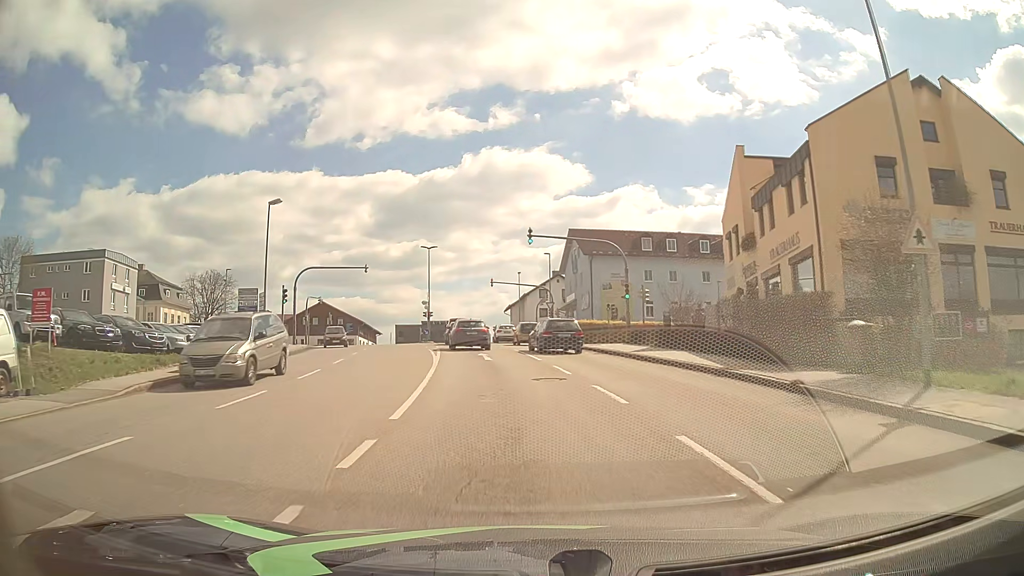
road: tertiary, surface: asphalt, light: Day
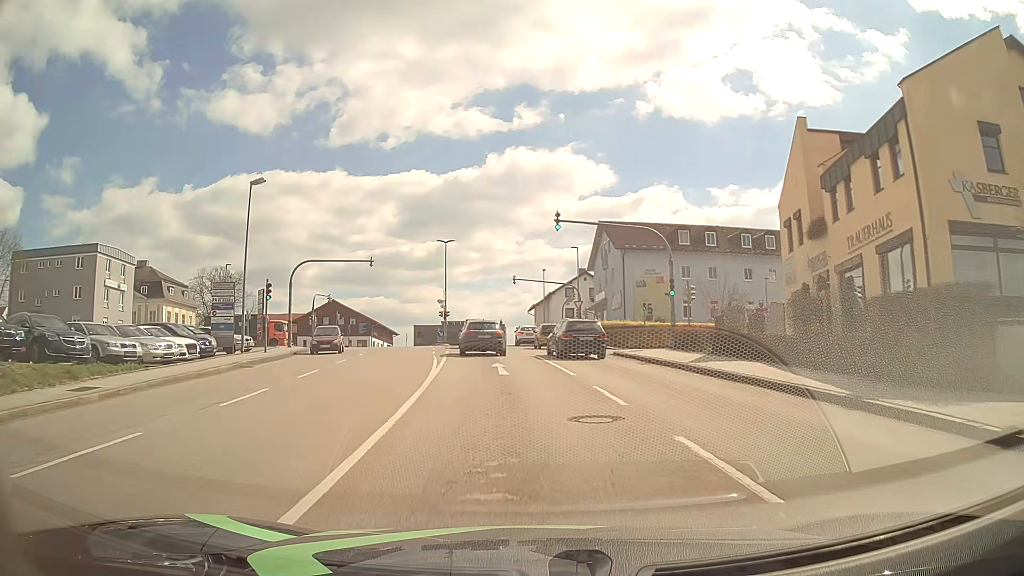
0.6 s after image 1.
(-0.1, +5.7) m; -2°
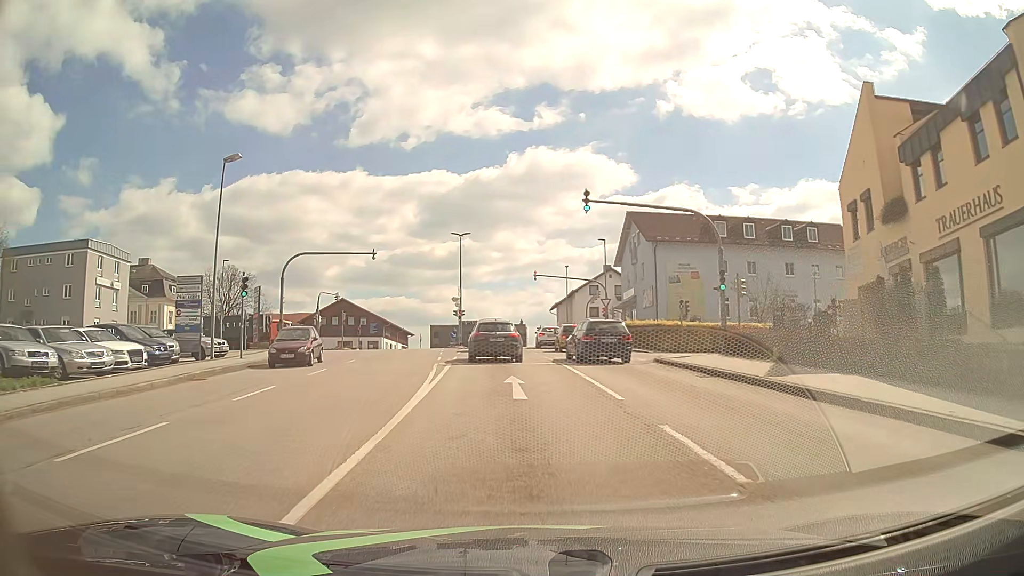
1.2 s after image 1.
(-0.1, +5.1) m; -2°
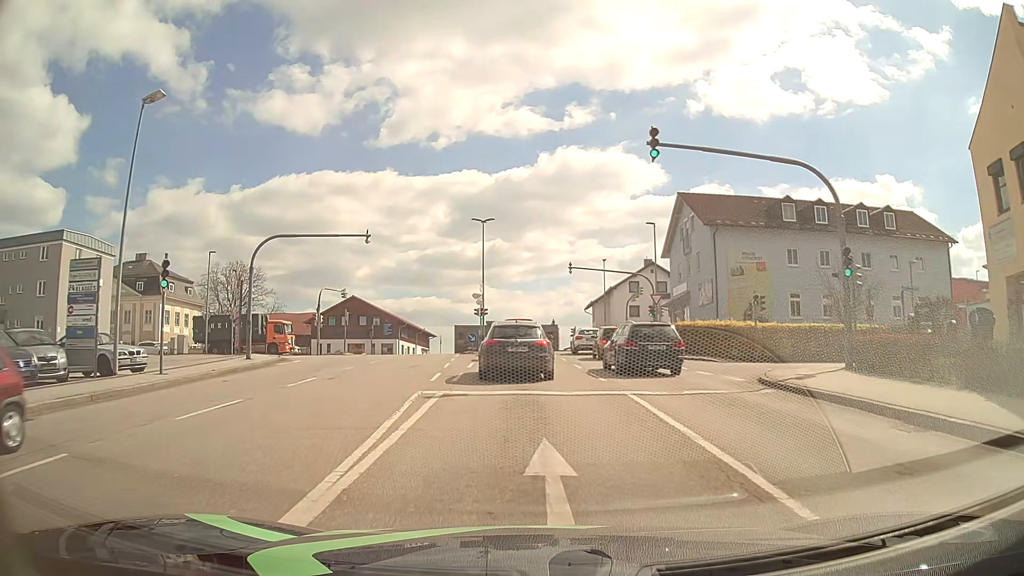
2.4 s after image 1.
(-0.2, +8.5) m; -2°
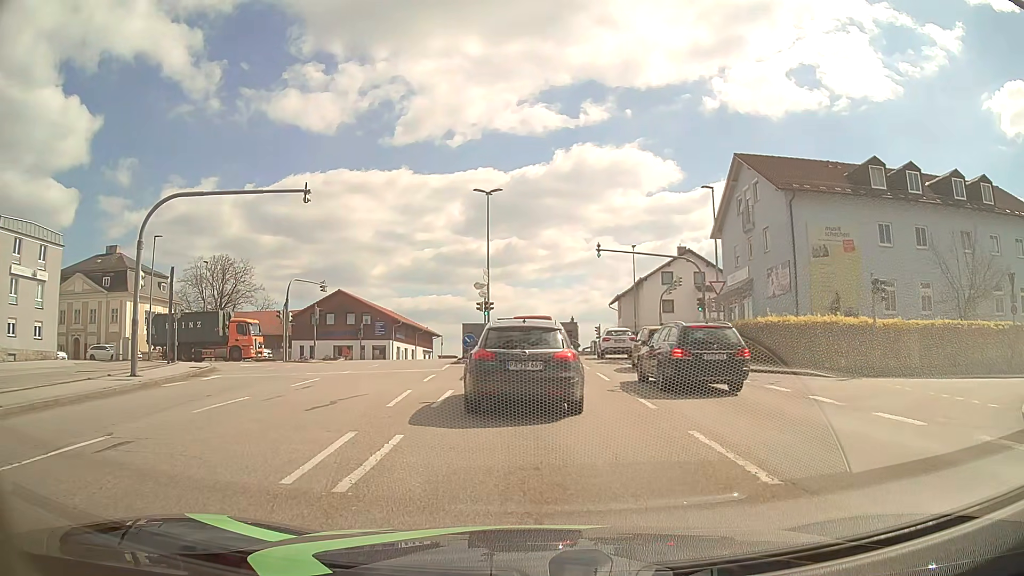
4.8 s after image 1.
(-0.2, +10.5) m; -1°
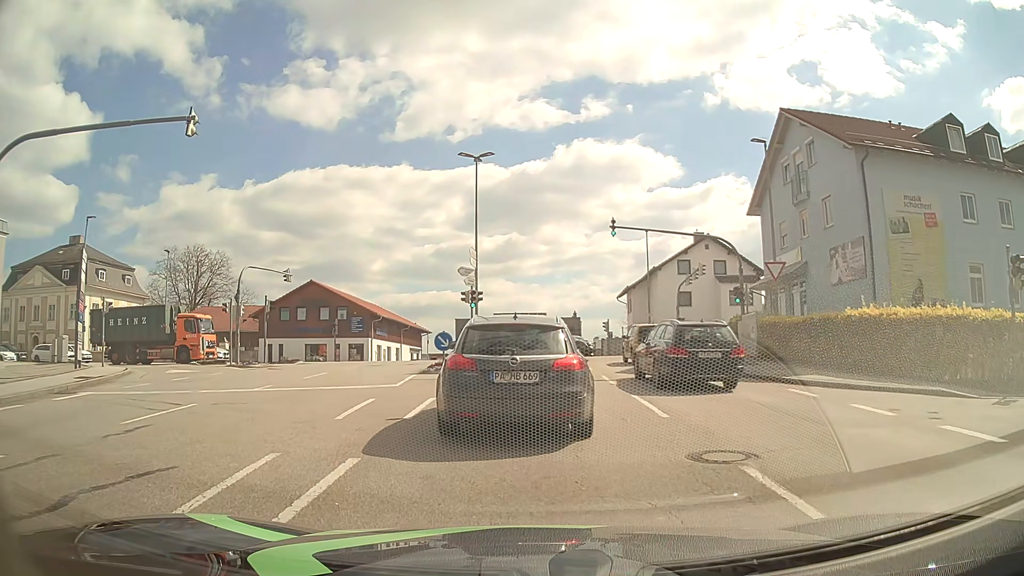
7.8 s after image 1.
(0.0, +7.8) m; 0°
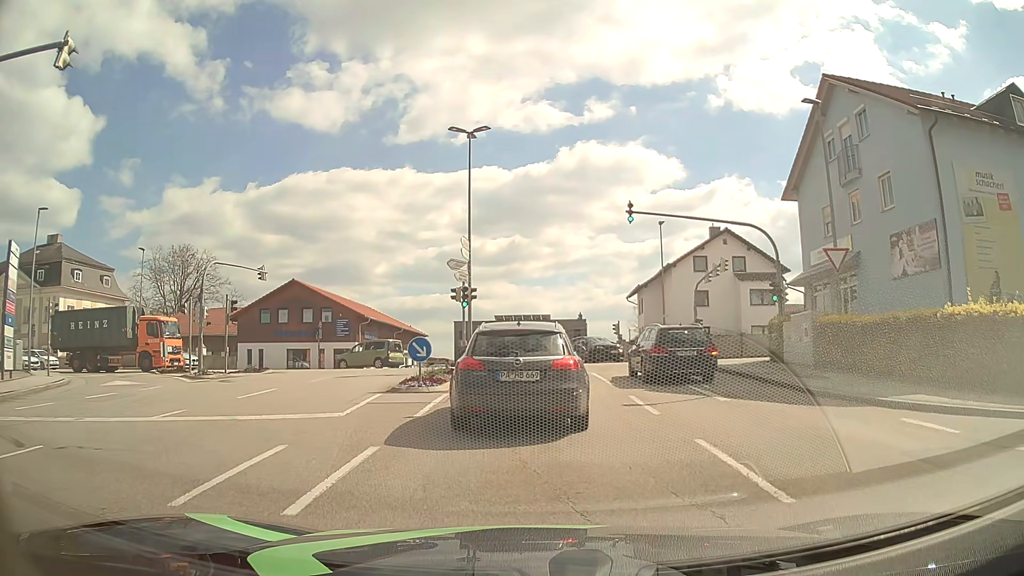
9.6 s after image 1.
(-0.1, +5.0) m; +1°
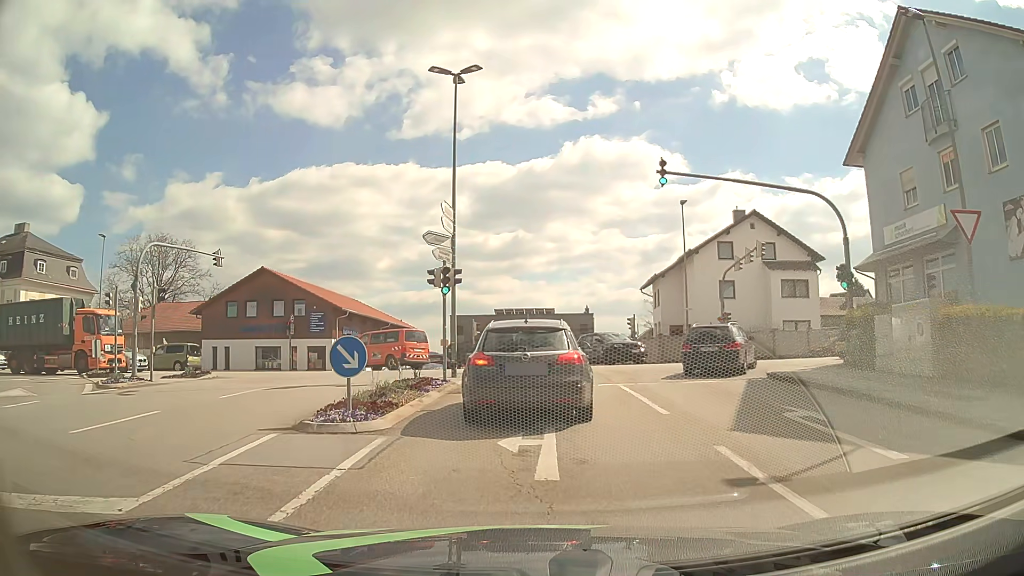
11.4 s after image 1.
(-0.2, +6.6) m; -1°
(0, +10) (0, +20) (-2, +30) (-10, +36) (-20, +38) (-30, +39) (-40, +39) (-50, +39) (-60, +39) (-70, +39) m
